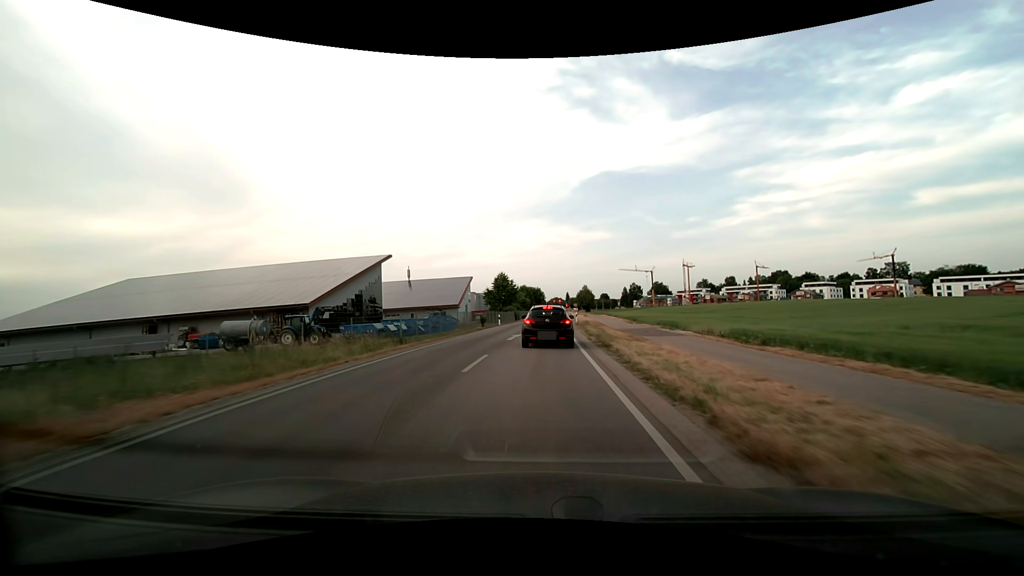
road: secondary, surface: asphalt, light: Day
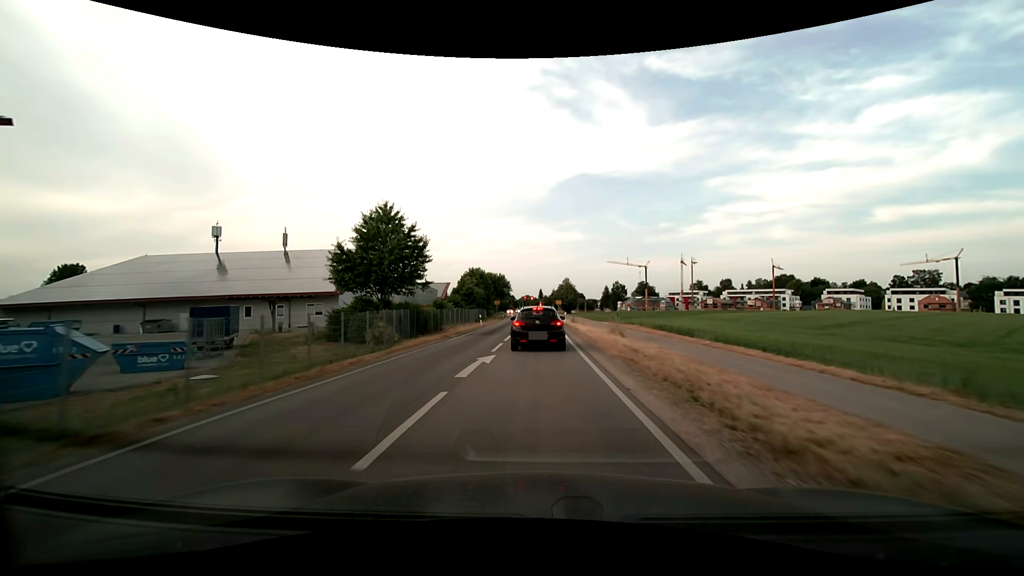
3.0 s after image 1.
(+1.7, +53.7) m; +3°
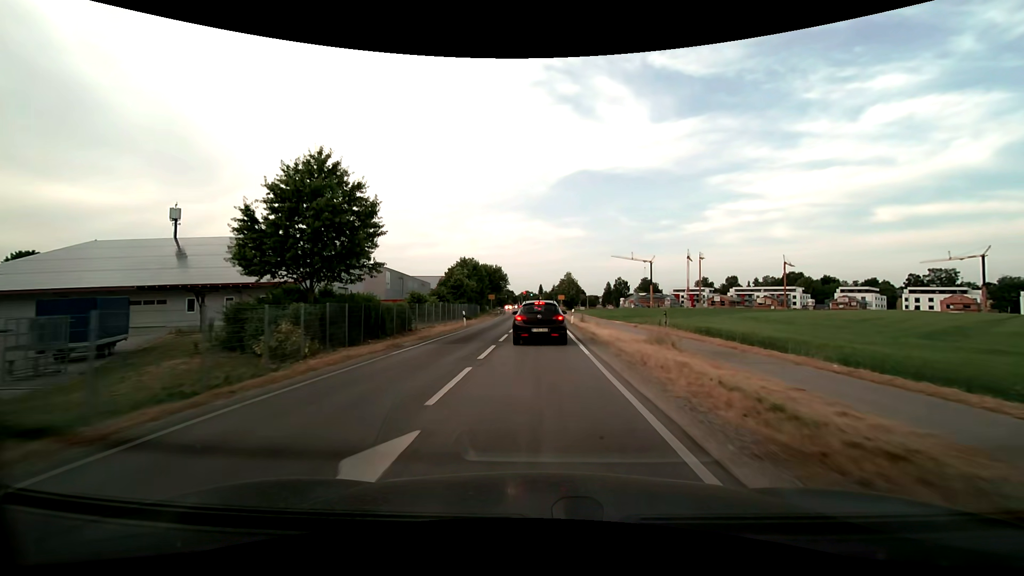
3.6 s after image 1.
(0.0, +9.6) m; 0°
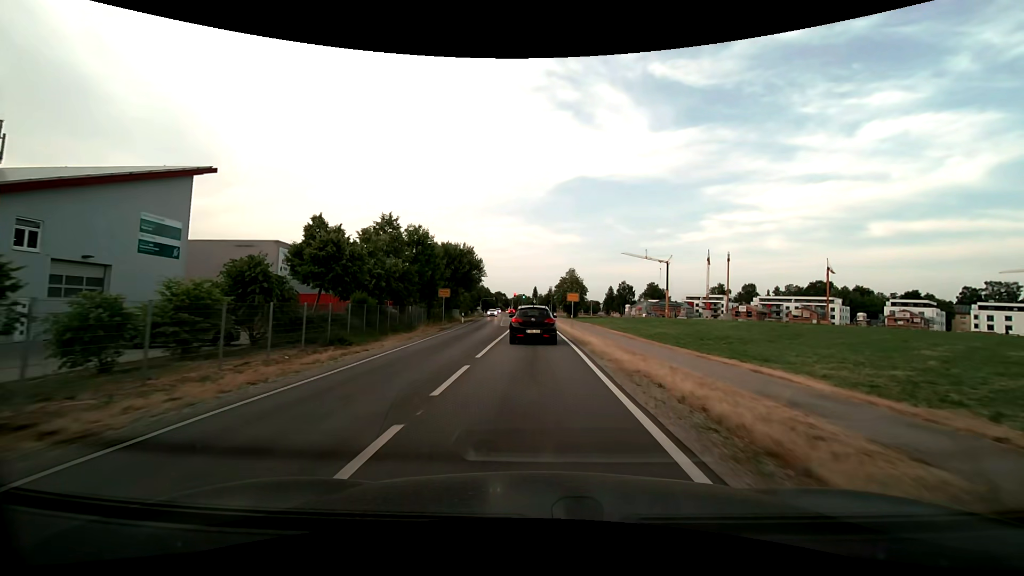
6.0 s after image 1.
(+0.3, +34.5) m; +1°
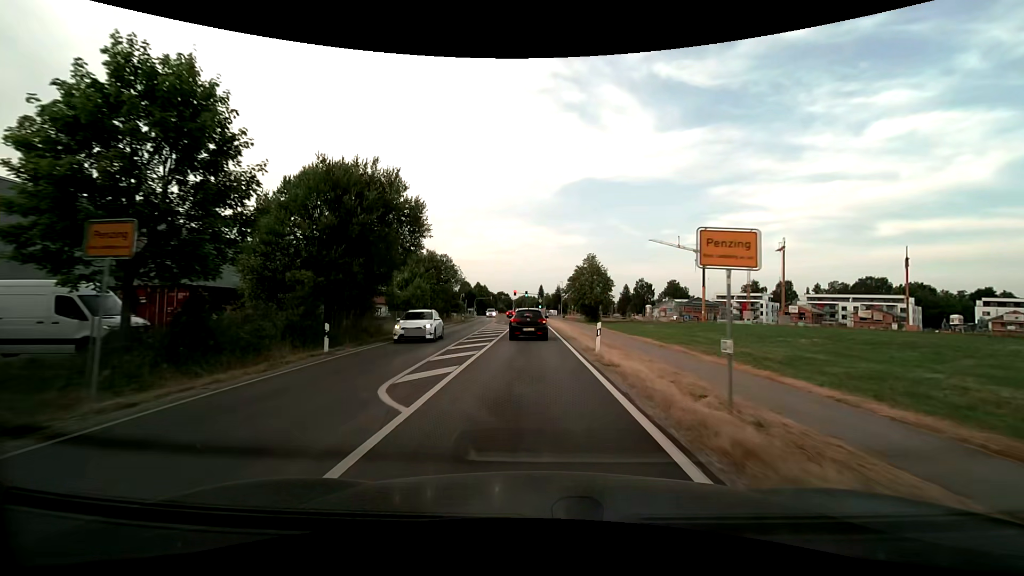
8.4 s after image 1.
(0.0, +32.6) m; -1°
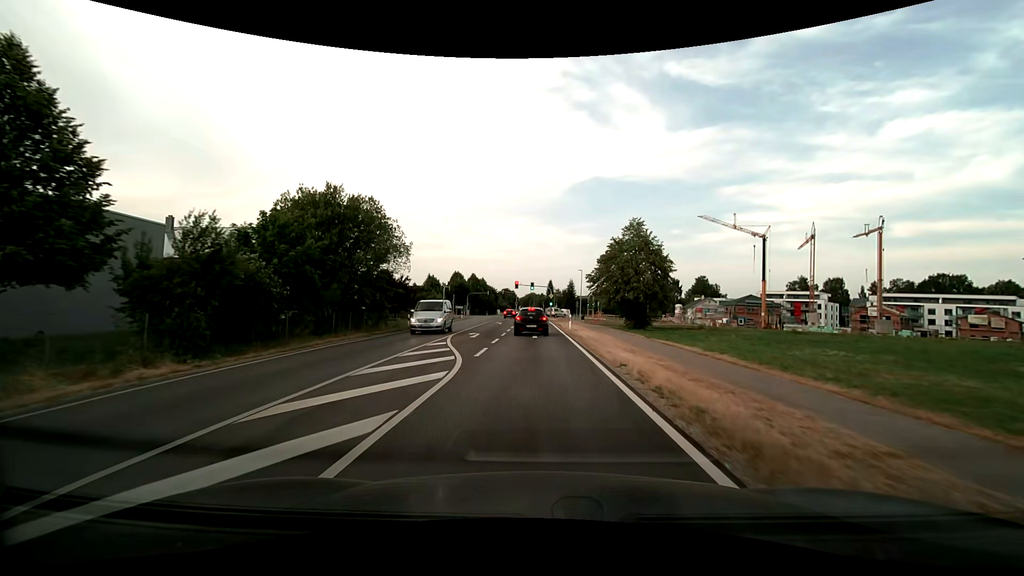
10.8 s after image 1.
(-0.2, +32.3) m; -1°
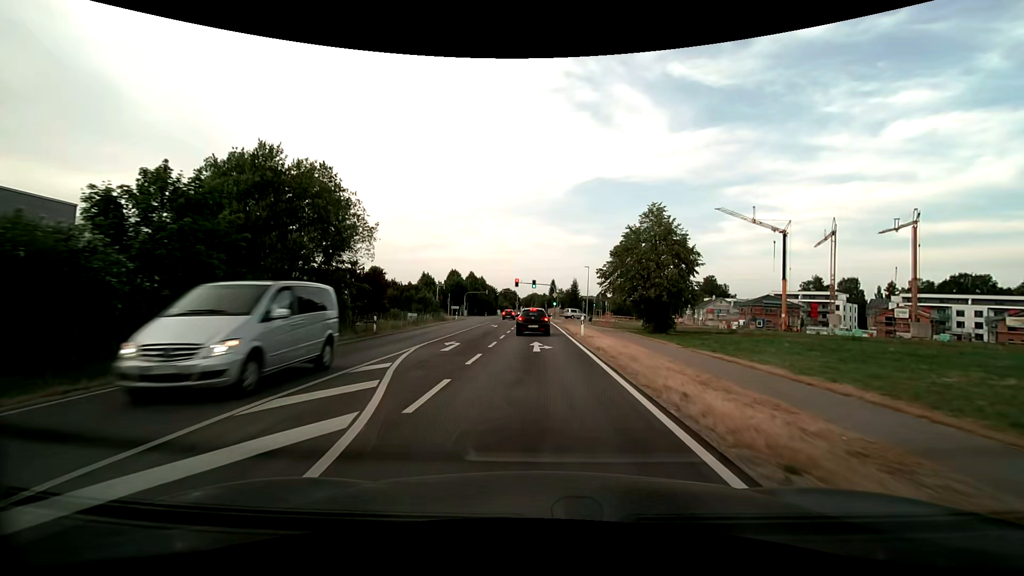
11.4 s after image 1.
(0.0, +7.9) m; 0°
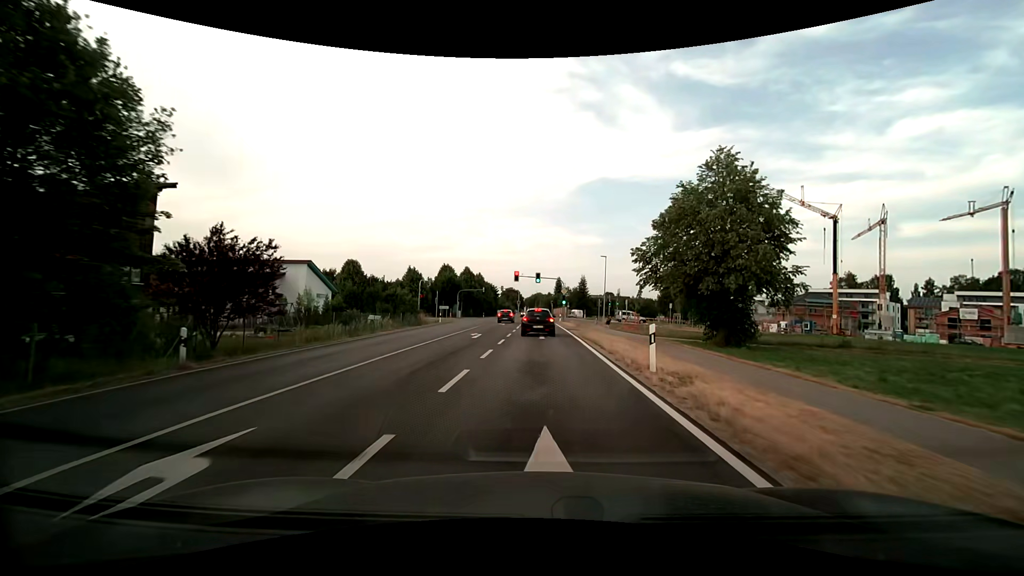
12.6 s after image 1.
(-0.1, +15.6) m; -1°
(0, +10) (0, +20) (0, +30) (0, +40) (0, +50) (0, +60) (0, +70) (0, +80) (0, +90) (0, +100) m
